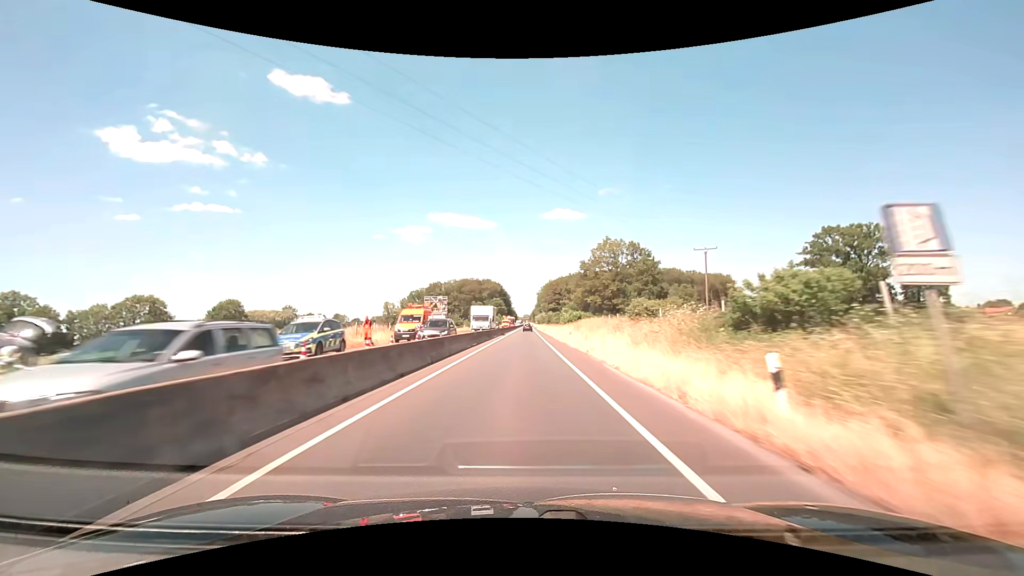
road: trunk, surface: asphalt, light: Day
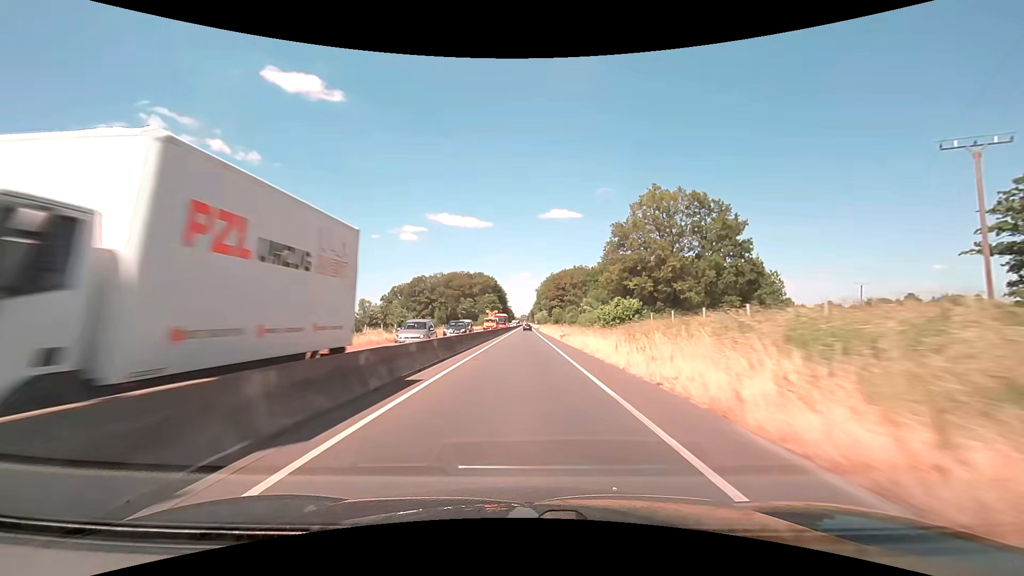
(0.0, +42.9) m; 0°
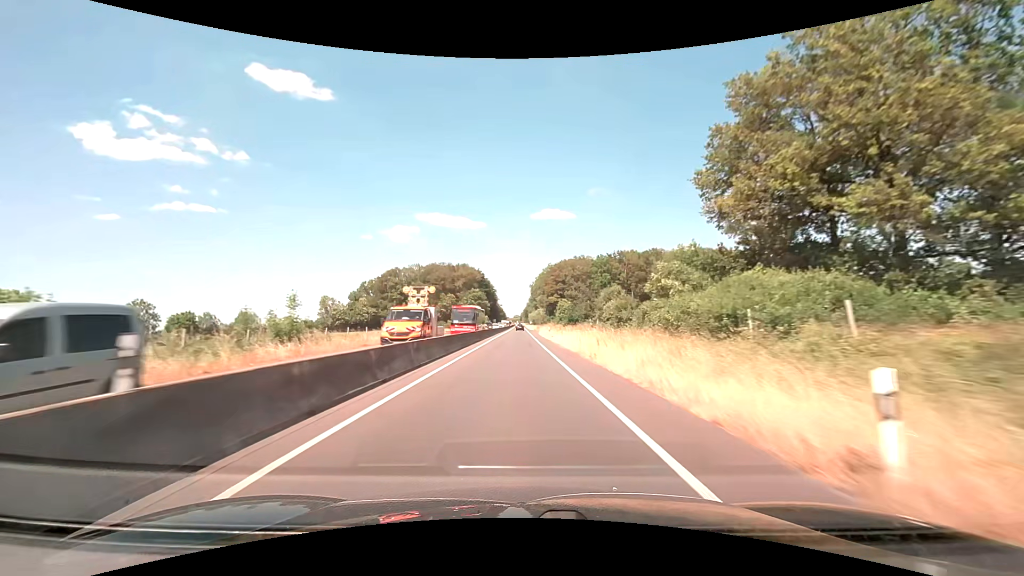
(+0.4, +42.5) m; +1°
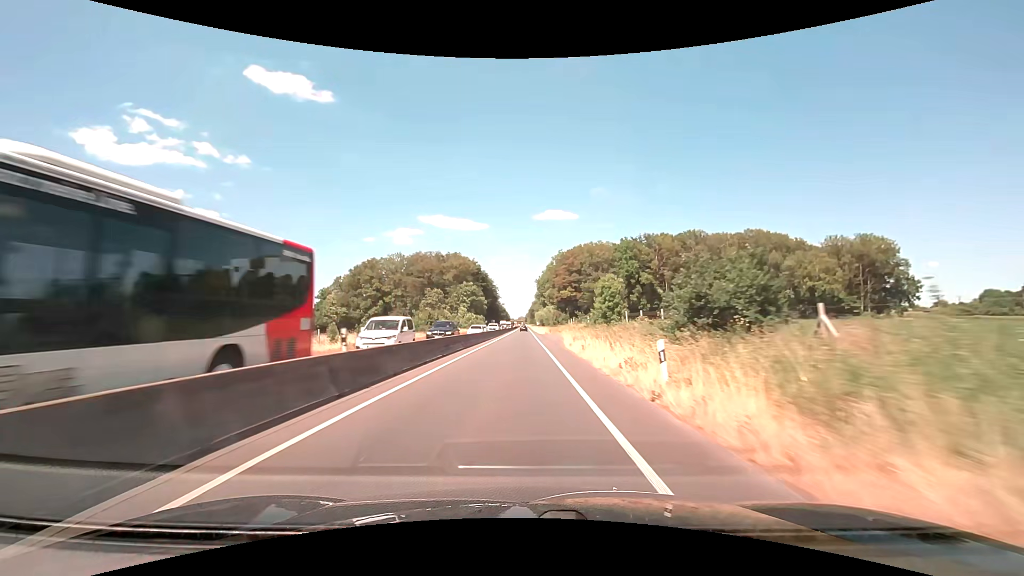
(0.0, +42.4) m; -1°
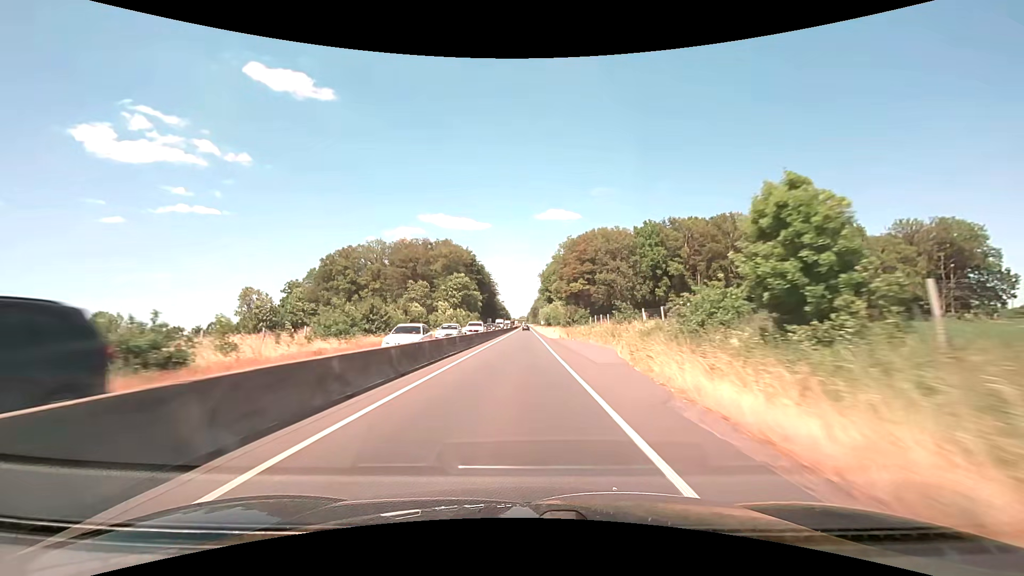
(-0.1, +28.1) m; 0°
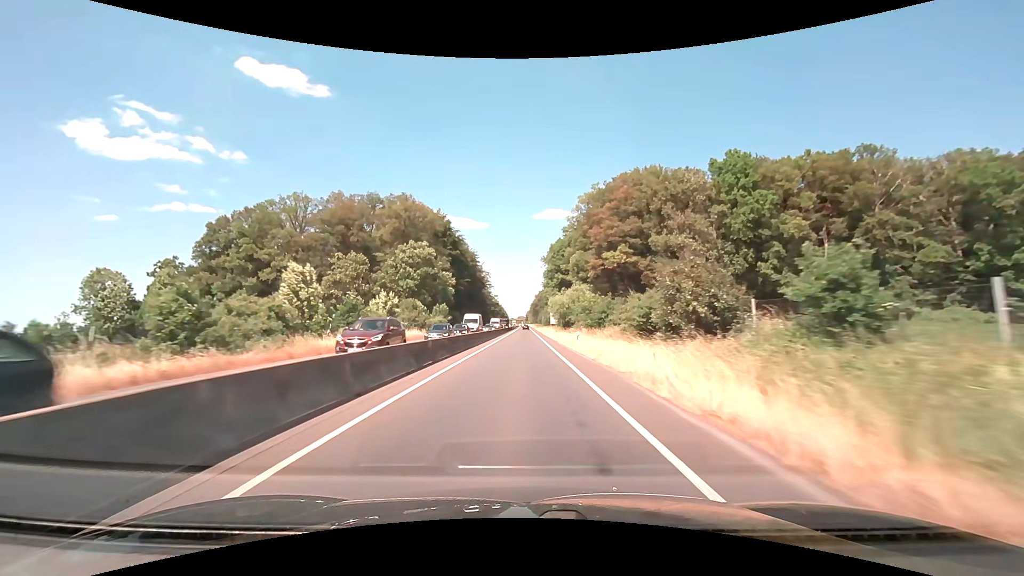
(+0.3, +56.3) m; 0°
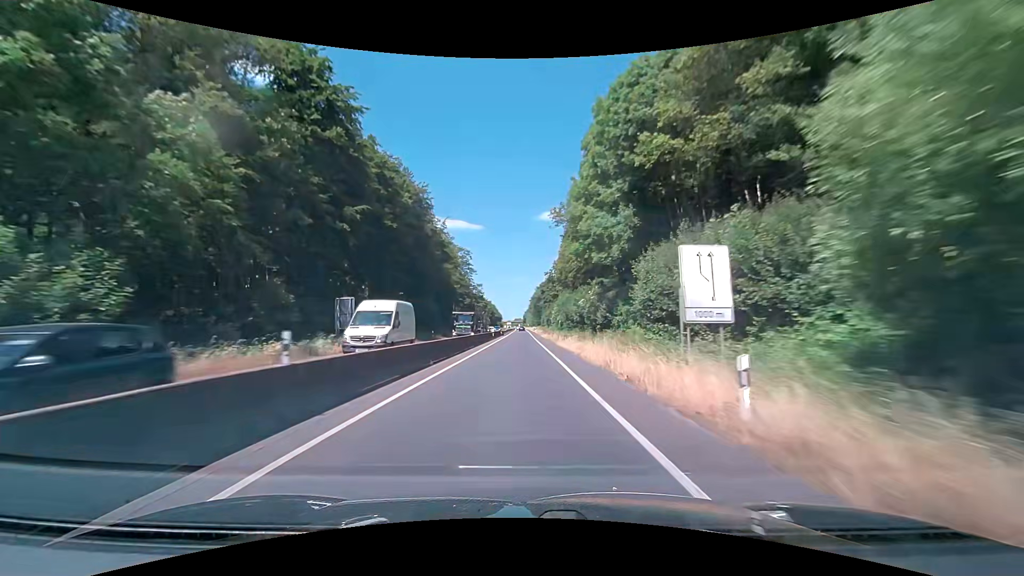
(+0.3, +72.4) m; 0°
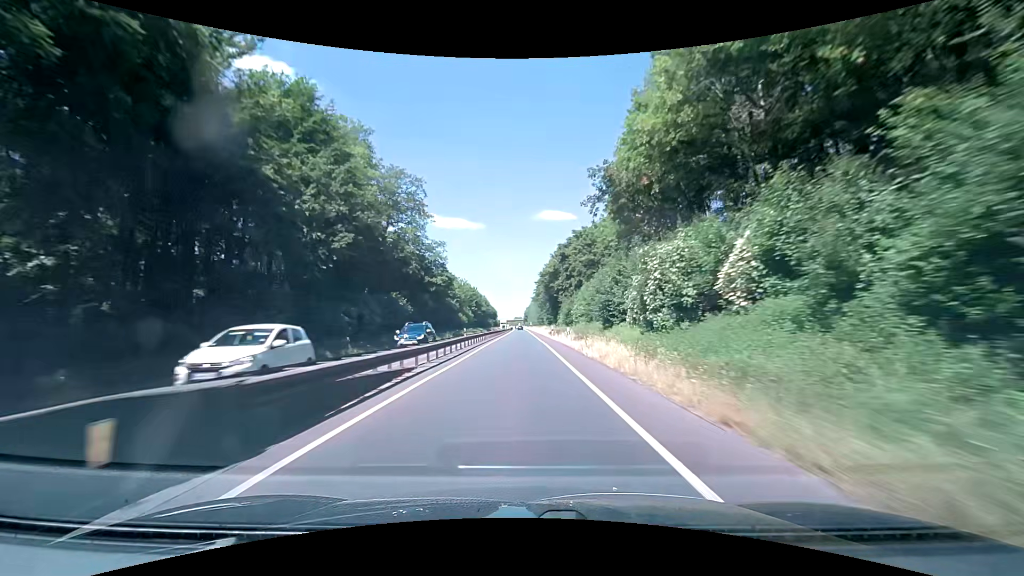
(-0.1, +75.4) m; 0°
